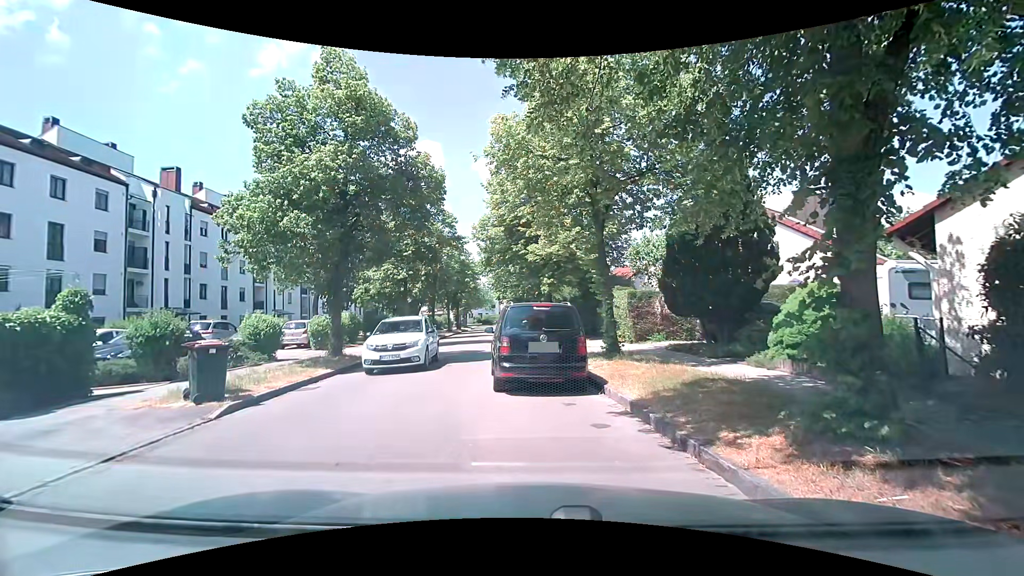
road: residential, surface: asphalt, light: Day
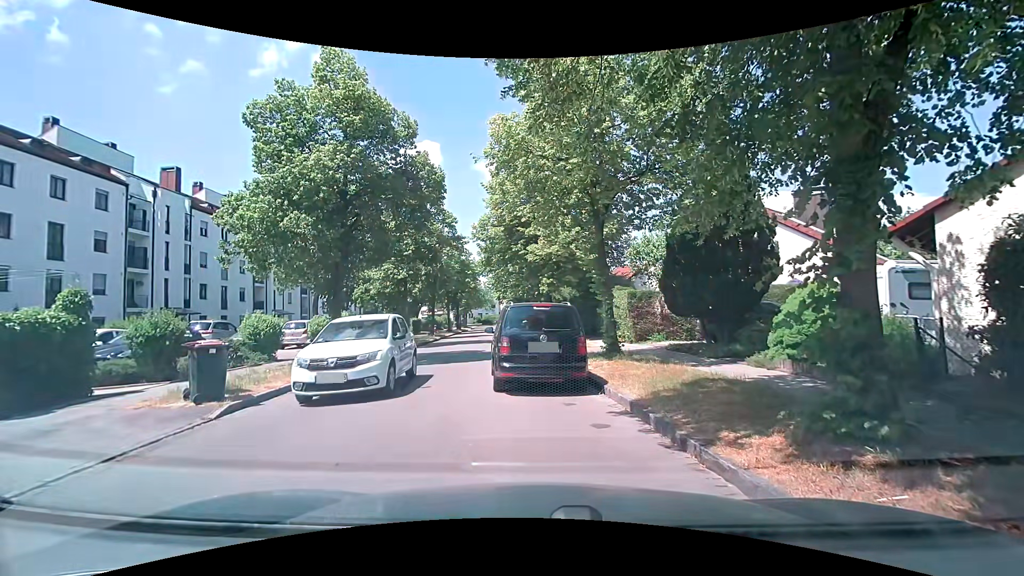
(0.0, 0.0) m; 0°
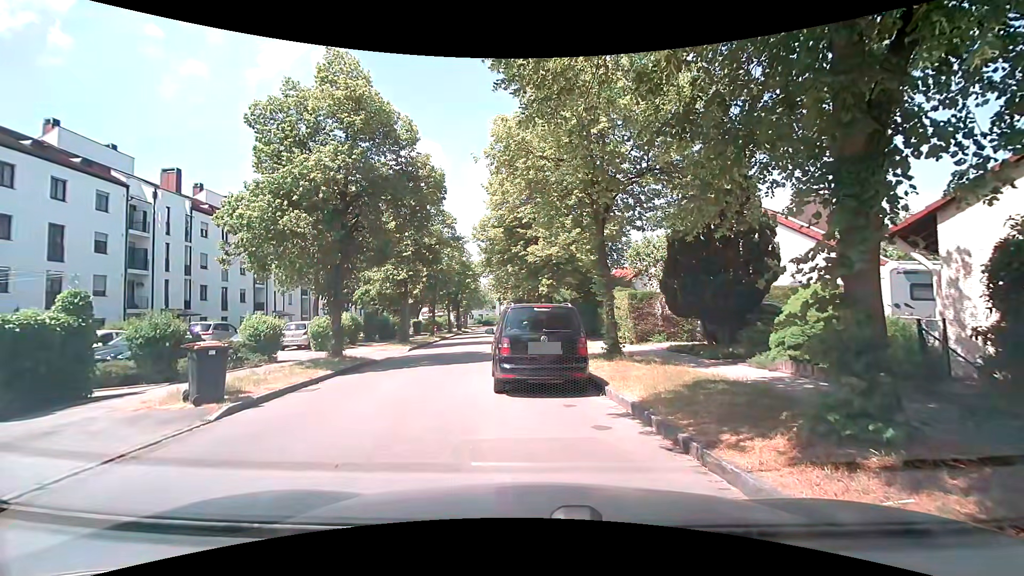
(0.0, 0.0) m; 0°
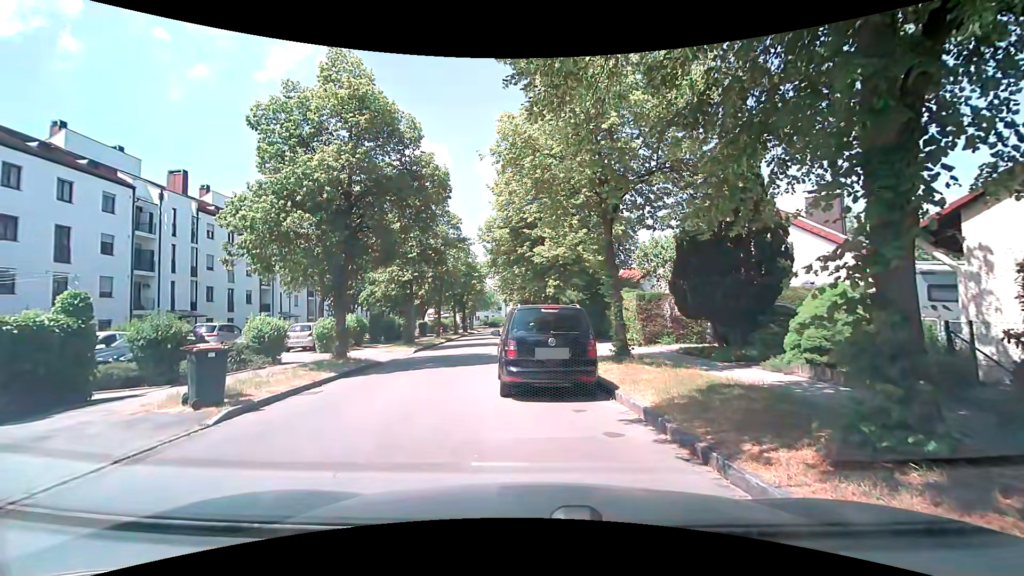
(0.0, +0.3) m; 0°
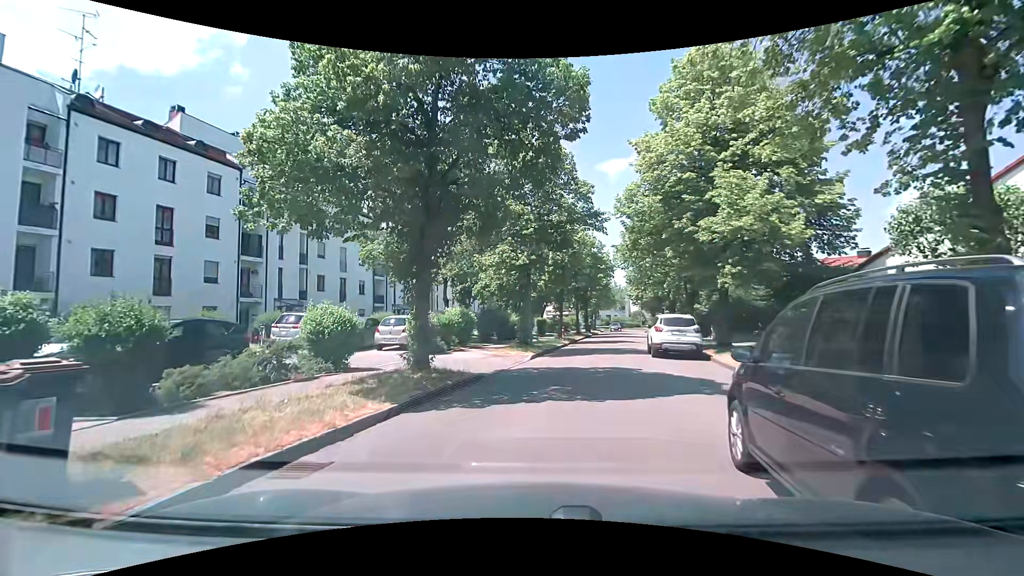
(-1.1, +7.0) m; -13°
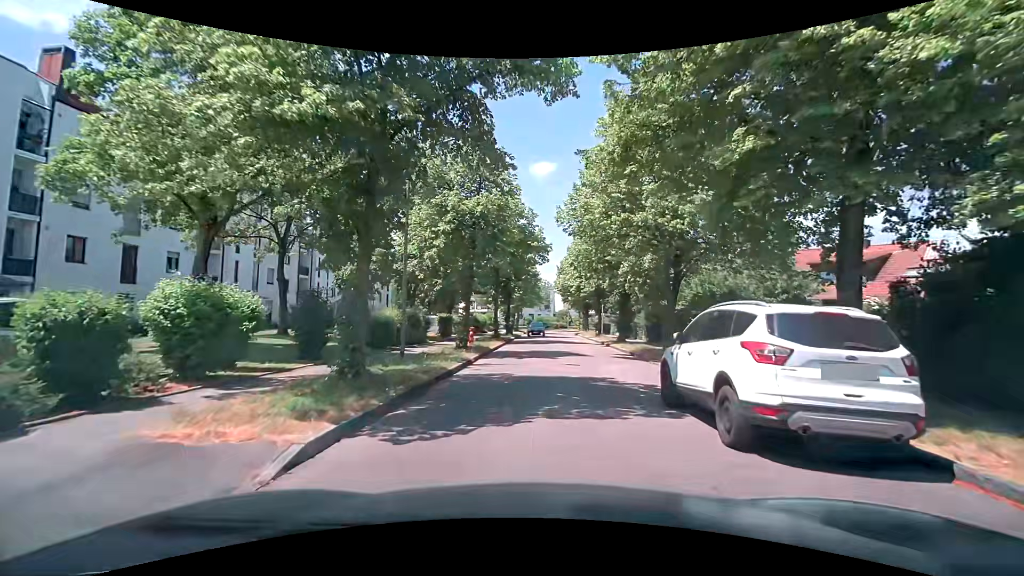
(+1.0, +14.3) m; +8°
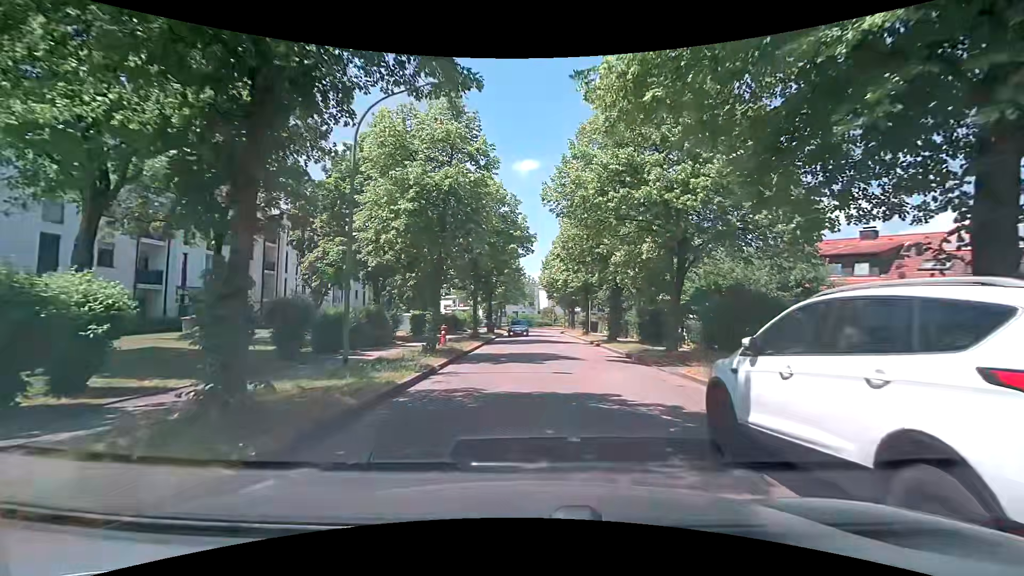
(+0.1, +3.3) m; +3°
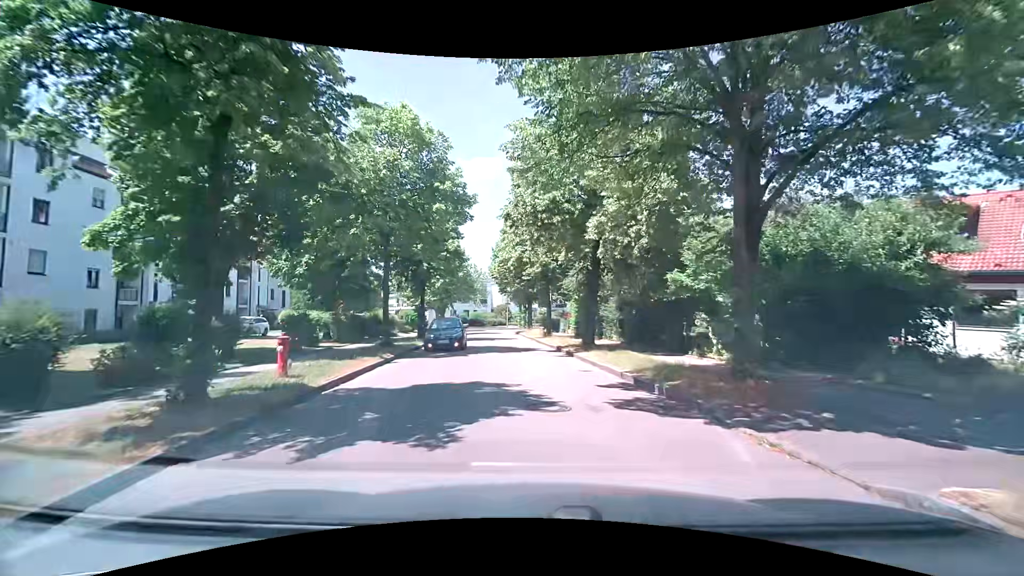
(+0.3, +10.2) m; +4°
(0, +10) (-1, +20) (-2, +30) (-3, +40) (-4, +50) (-4, +60) (-2, +69) (+4, +77) (+11, +85) (+18, +92) m
